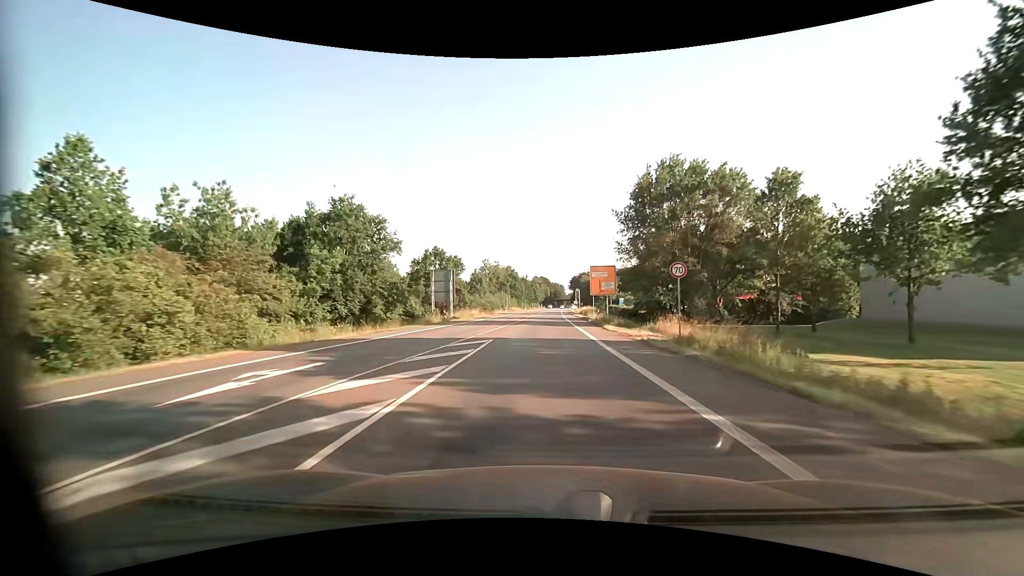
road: primary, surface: asphalt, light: Day
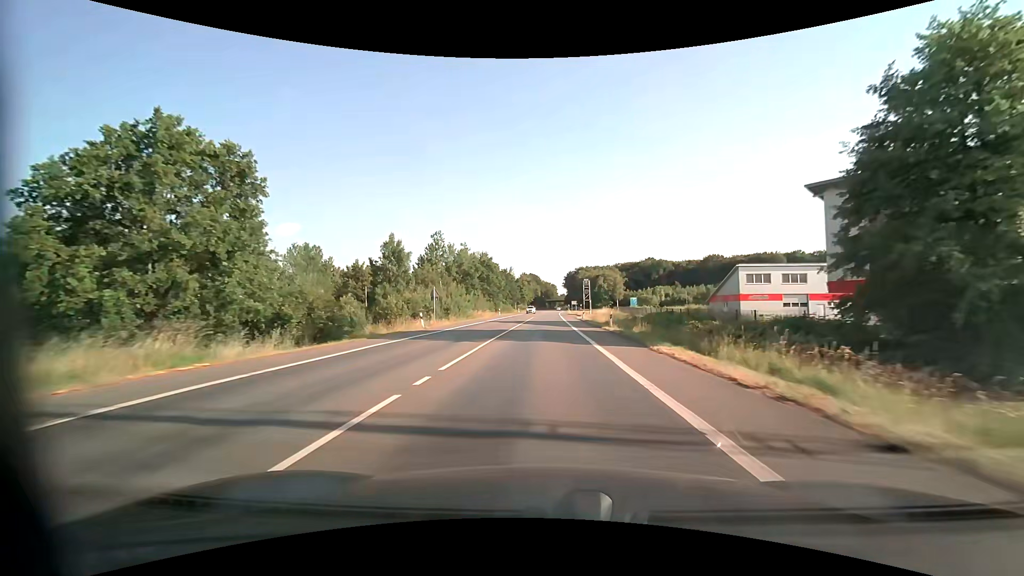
(+0.4, +58.4) m; +1°
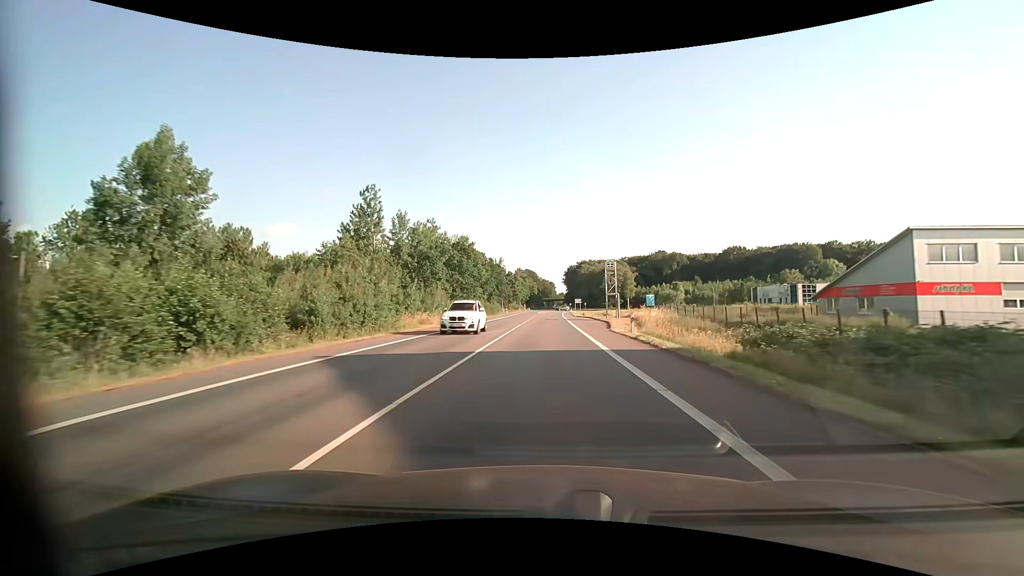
(0.0, +35.0) m; 0°
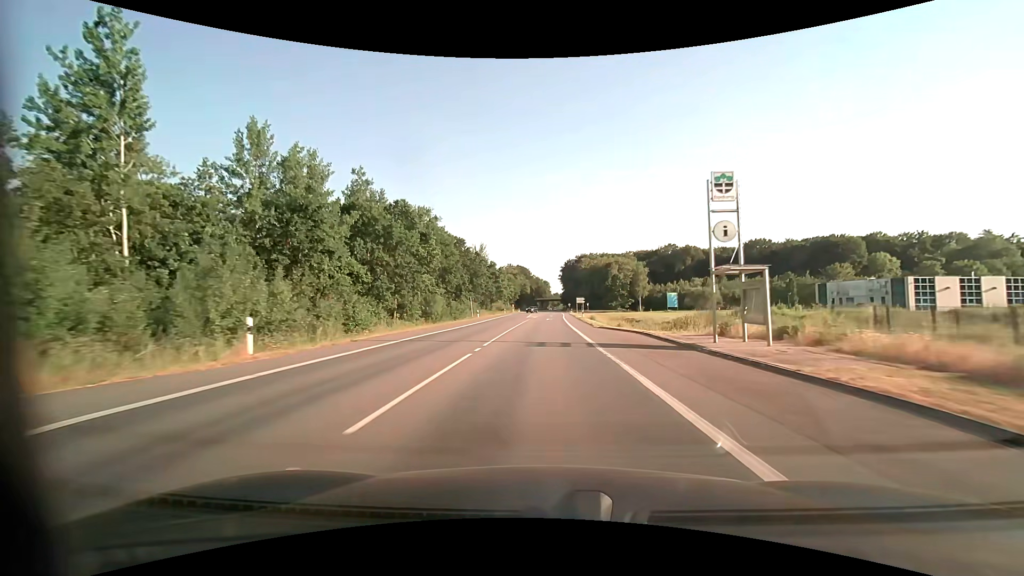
(+0.2, +35.1) m; +1°
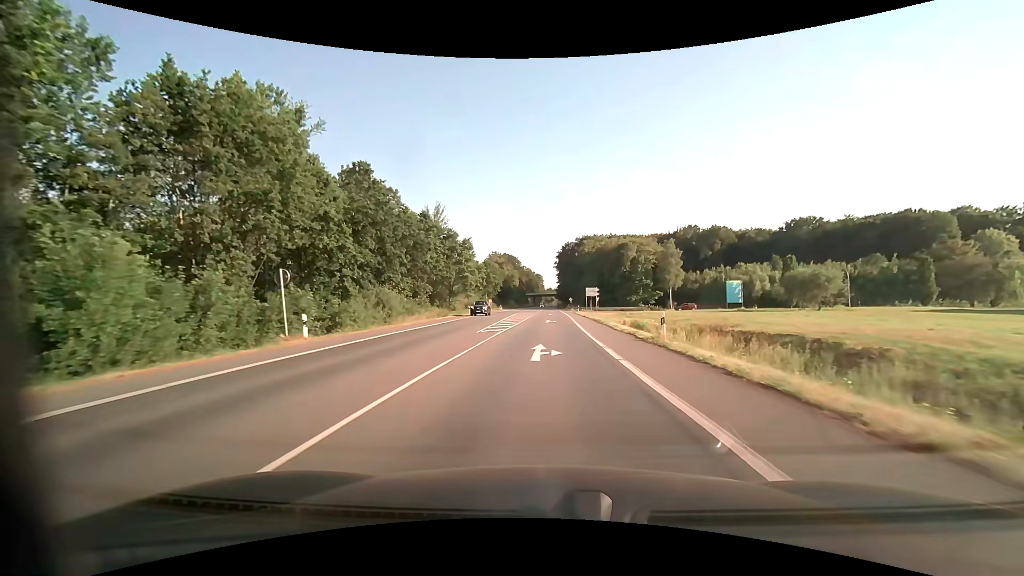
(+0.2, +45.0) m; +1°
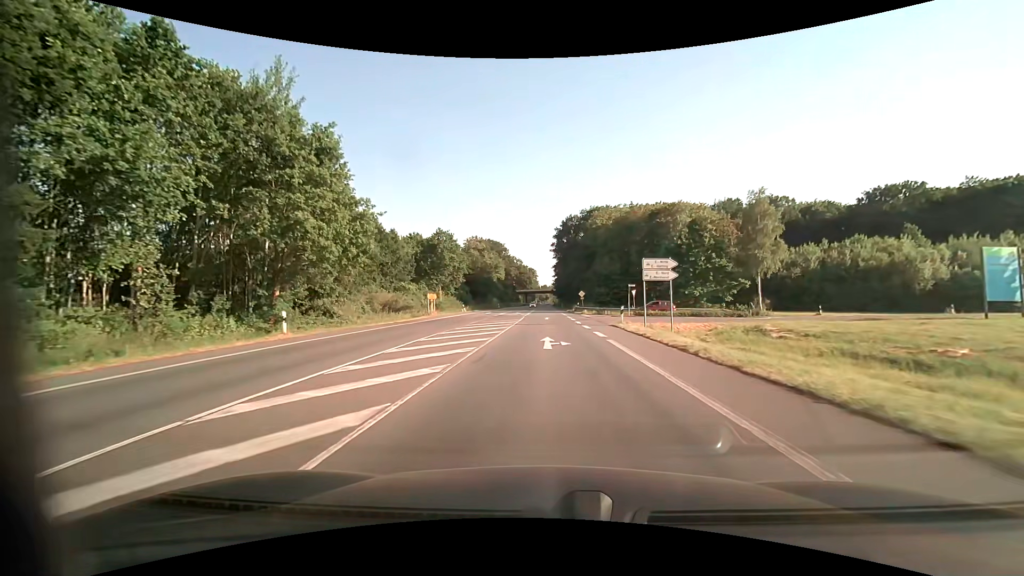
(+0.4, +47.2) m; +1°
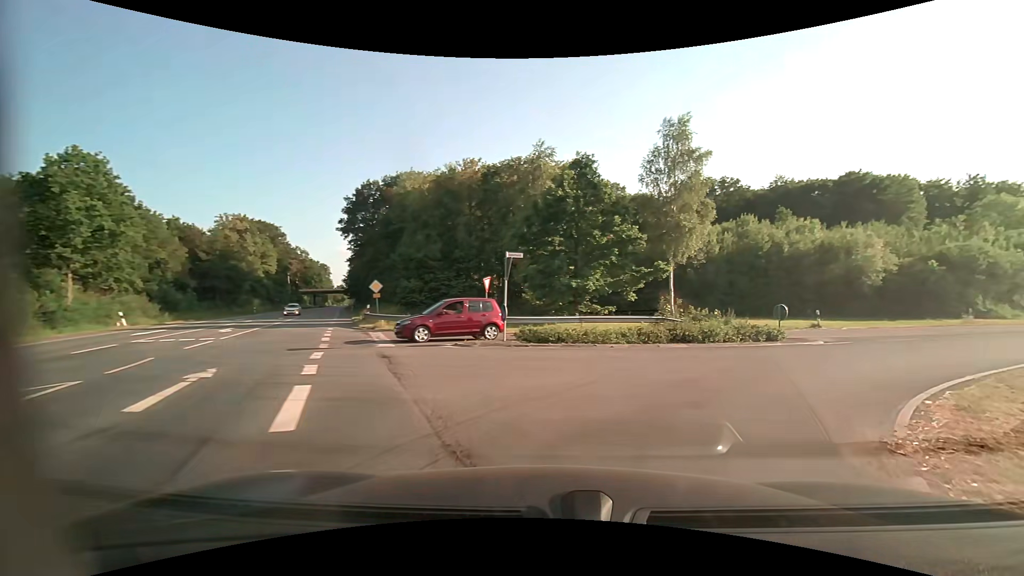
(+1.8, +30.7) m; +22°
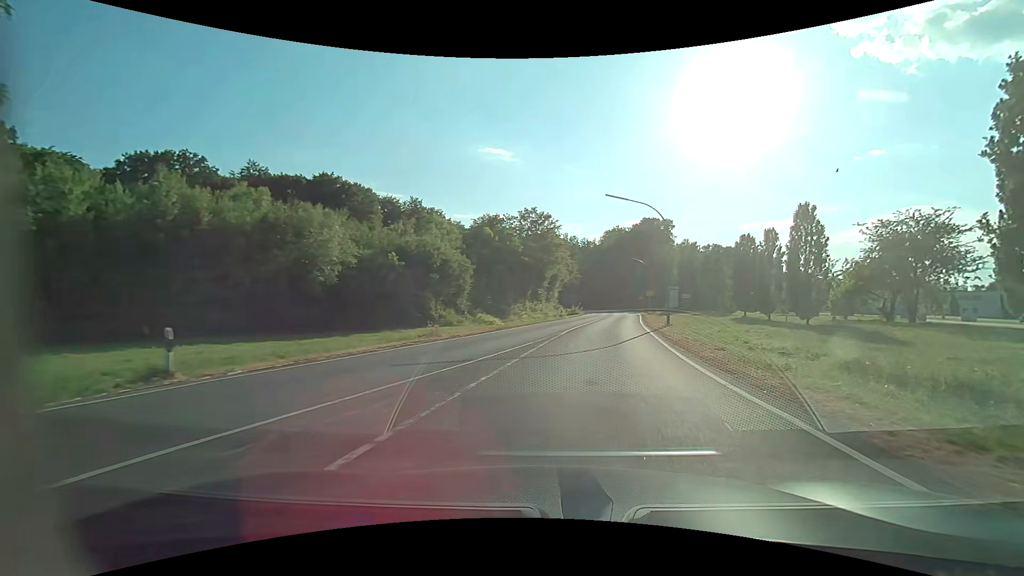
(+10.1, +18.3) m; +54°
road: unclassified
